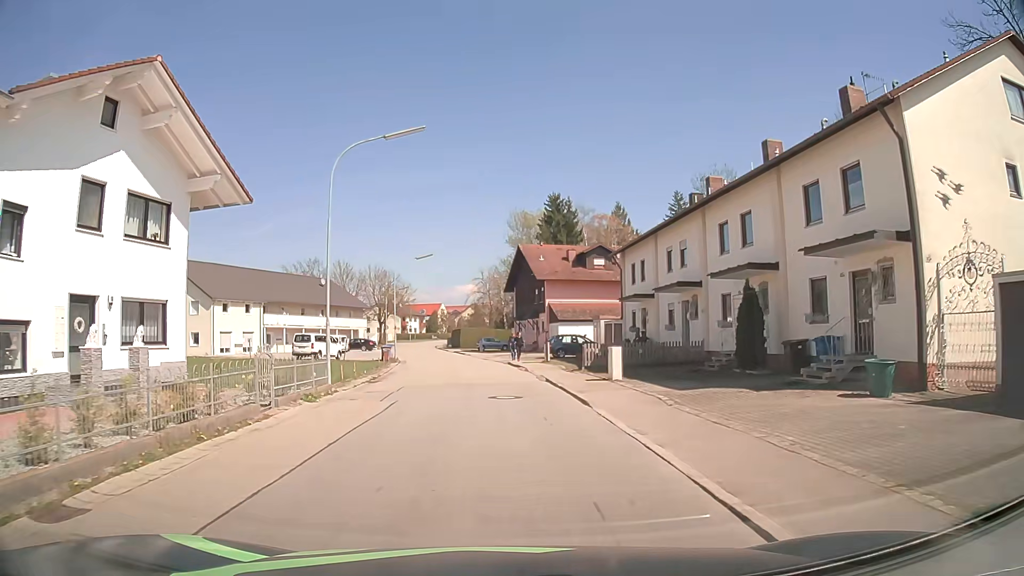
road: residential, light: Day
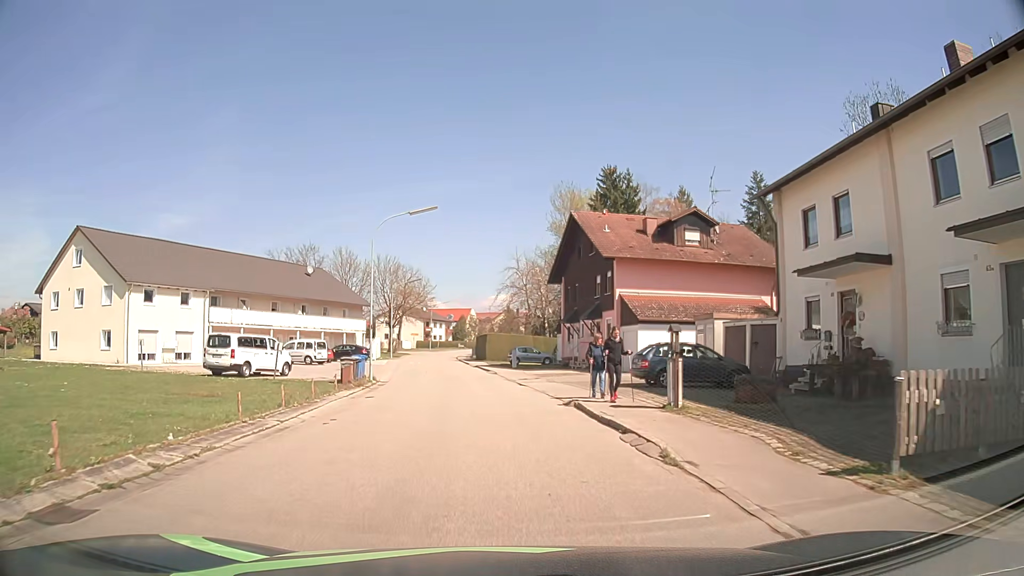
(-0.6, +19.9) m; -3°
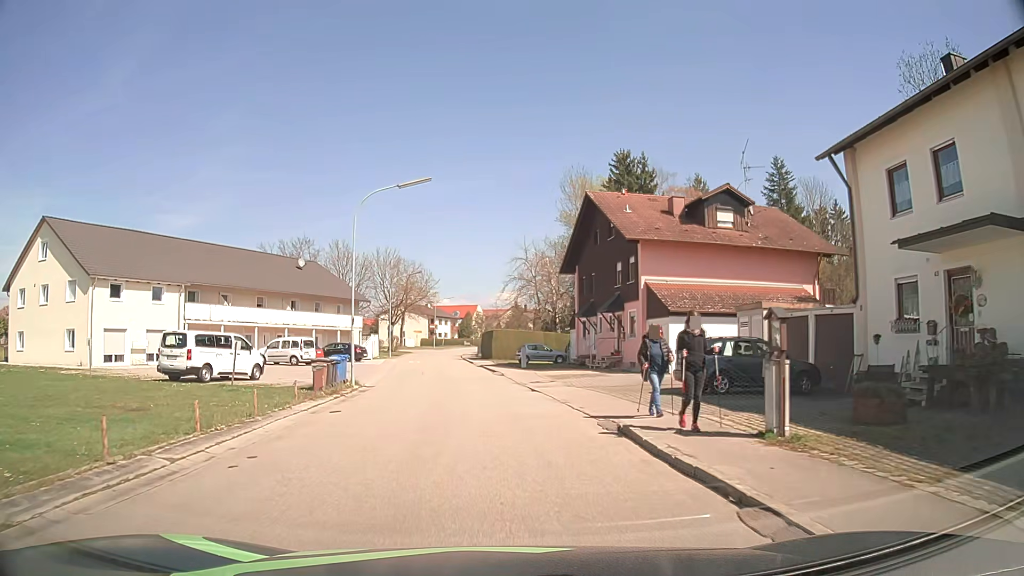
(0.0, +5.0) m; -1°
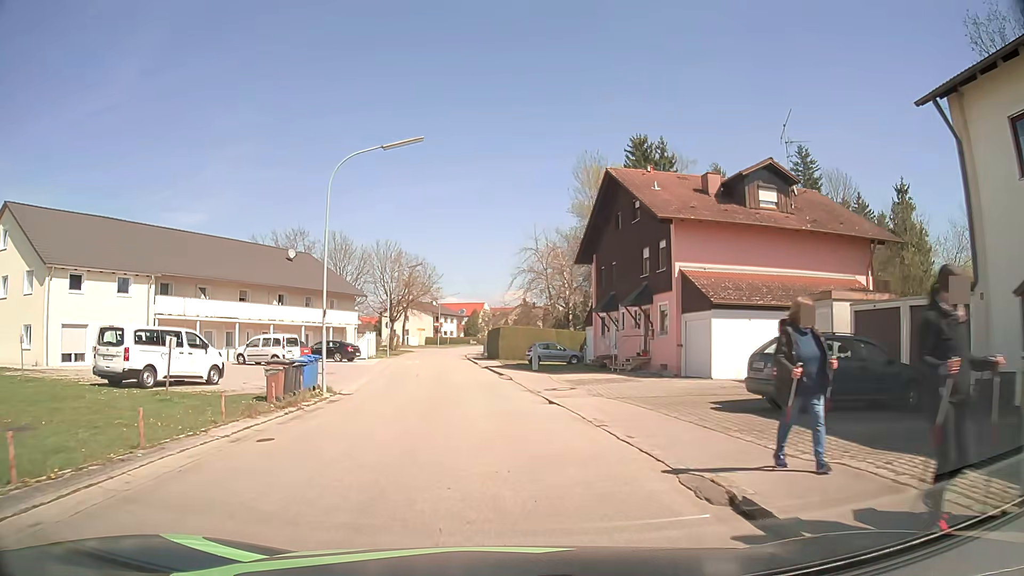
(0.0, +5.0) m; 0°
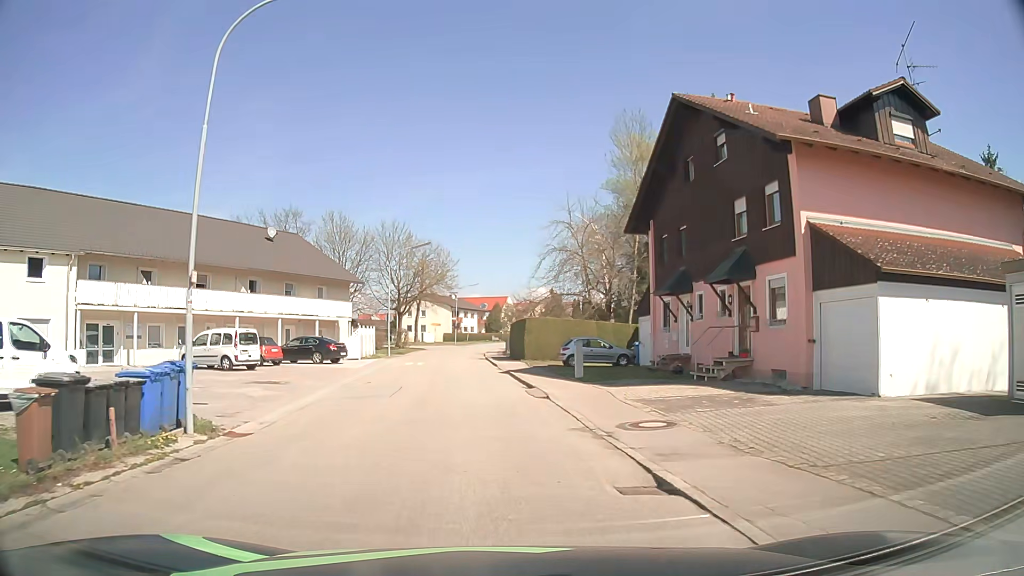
(-0.2, +10.1) m; -2°
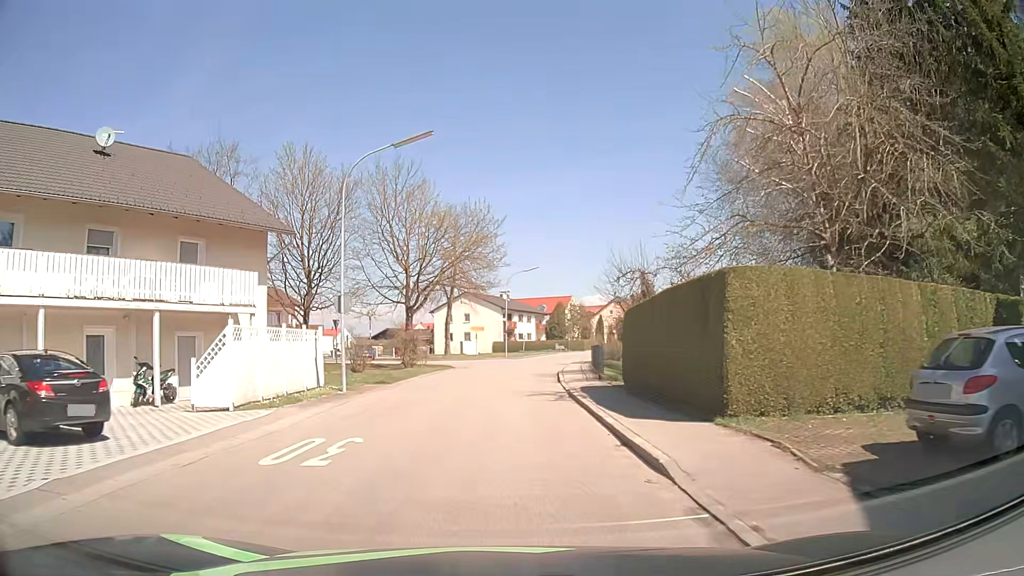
(-1.4, +26.5) m; -5°
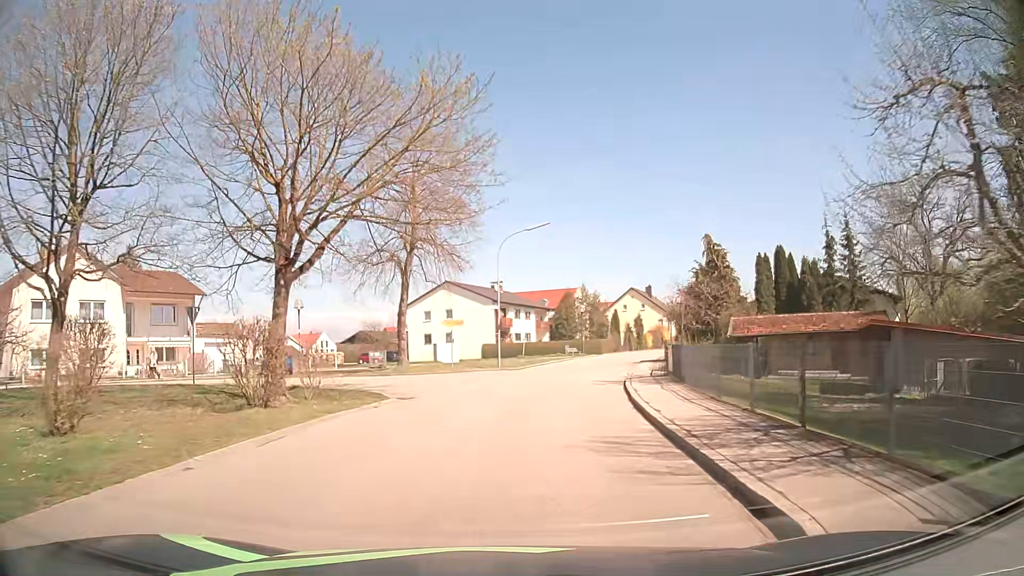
(0.0, +21.8) m; 0°
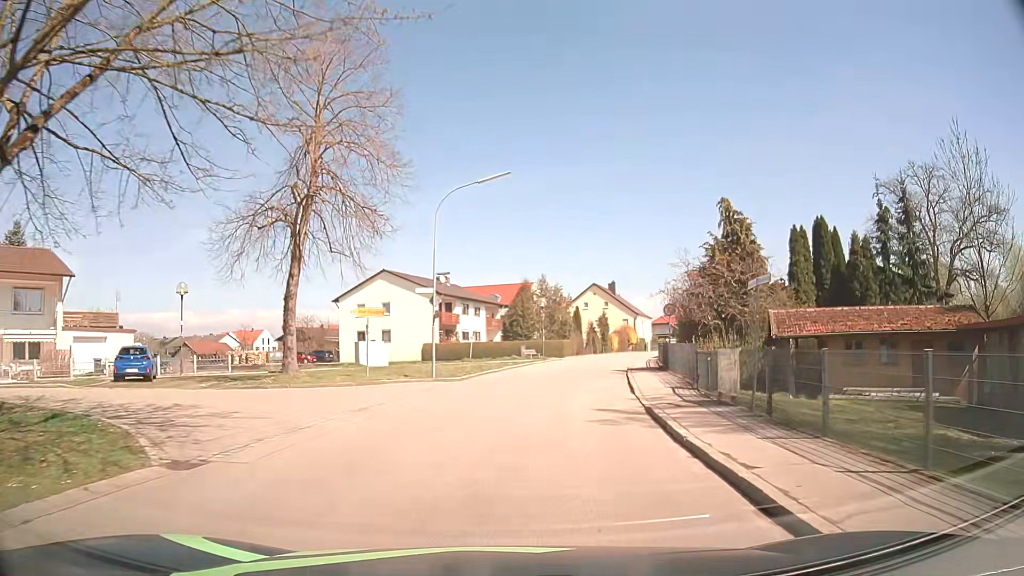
(+0.4, +11.0) m; +5°
(0, +10) (+1, +20) (+3, +30) (+5, +40) (+7, +49) (+10, +59) (+13, +68) (+17, +78) (+22, +87) (+26, +95) m
